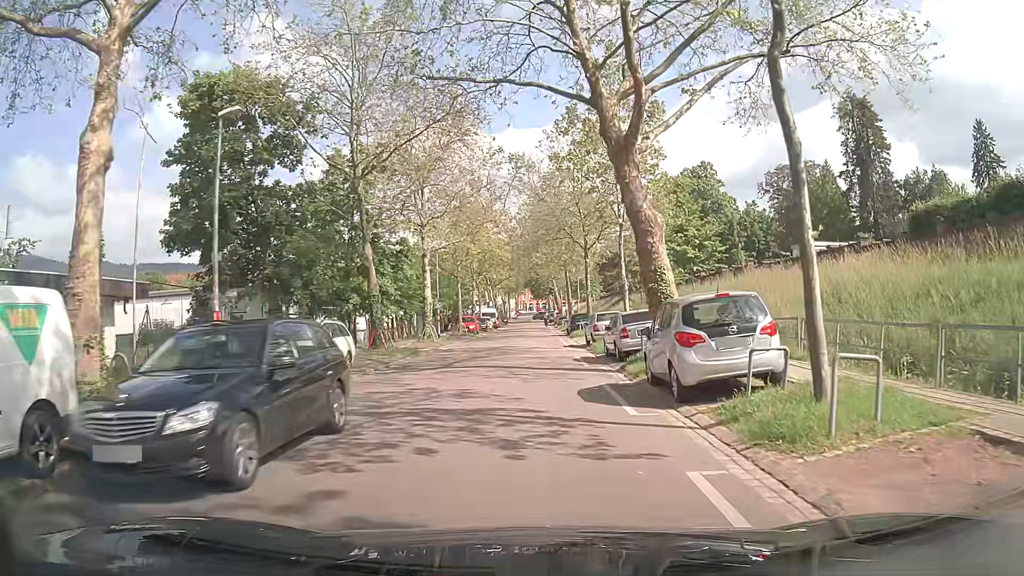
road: residential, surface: asphalt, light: Day
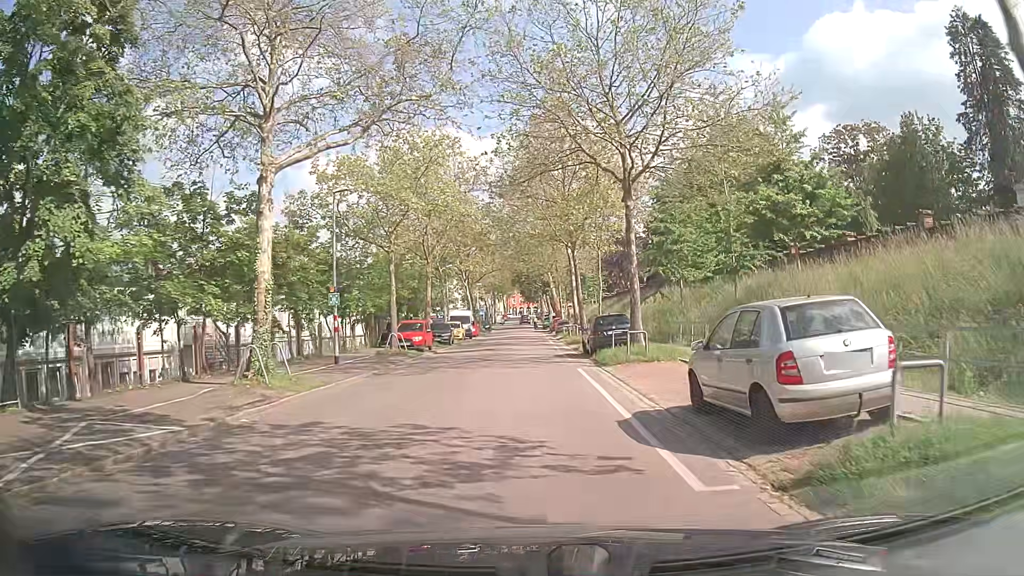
(+0.1, +22.9) m; +1°
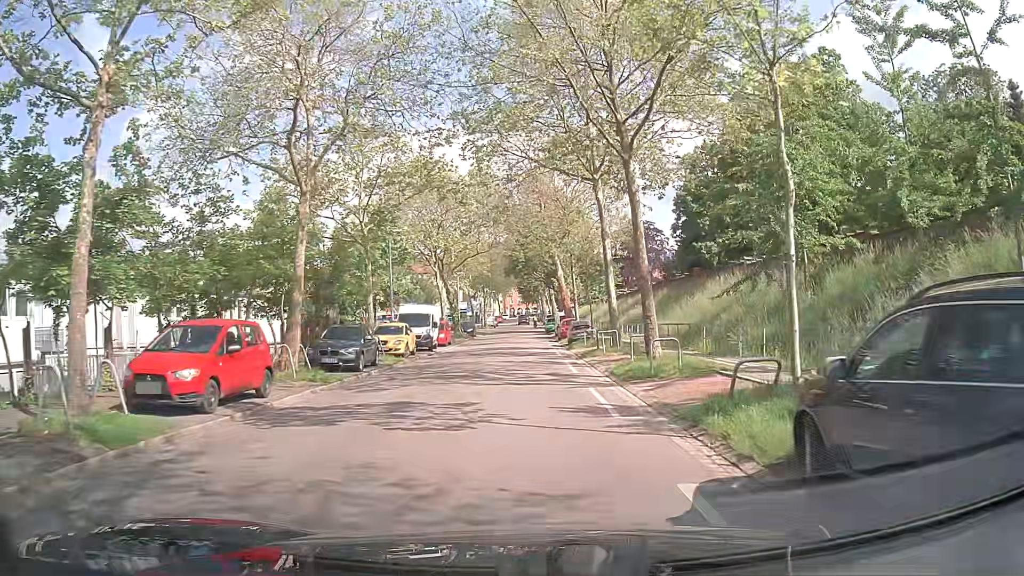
(+0.1, +22.6) m; 0°
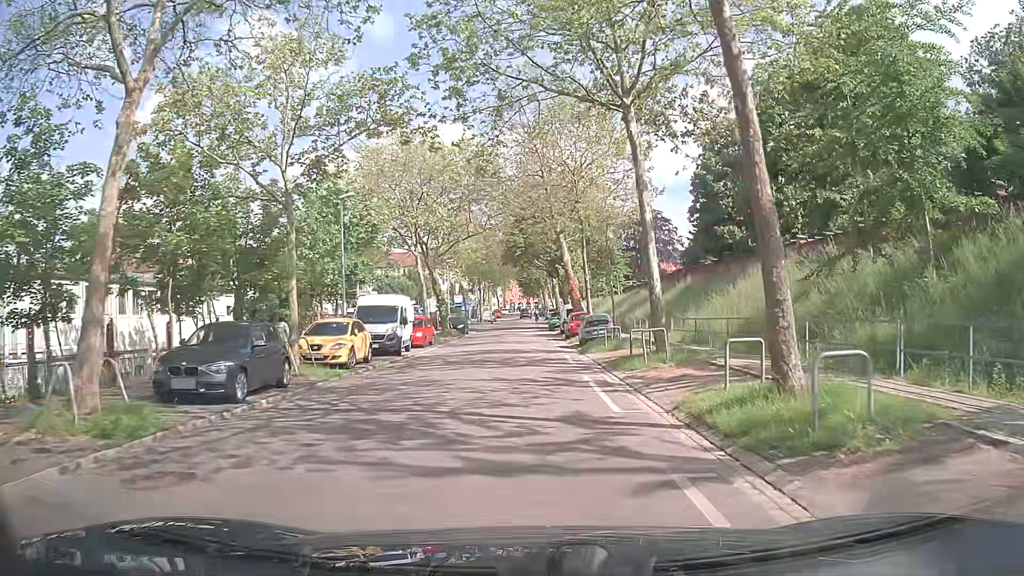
(0.0, +9.0) m; 0°
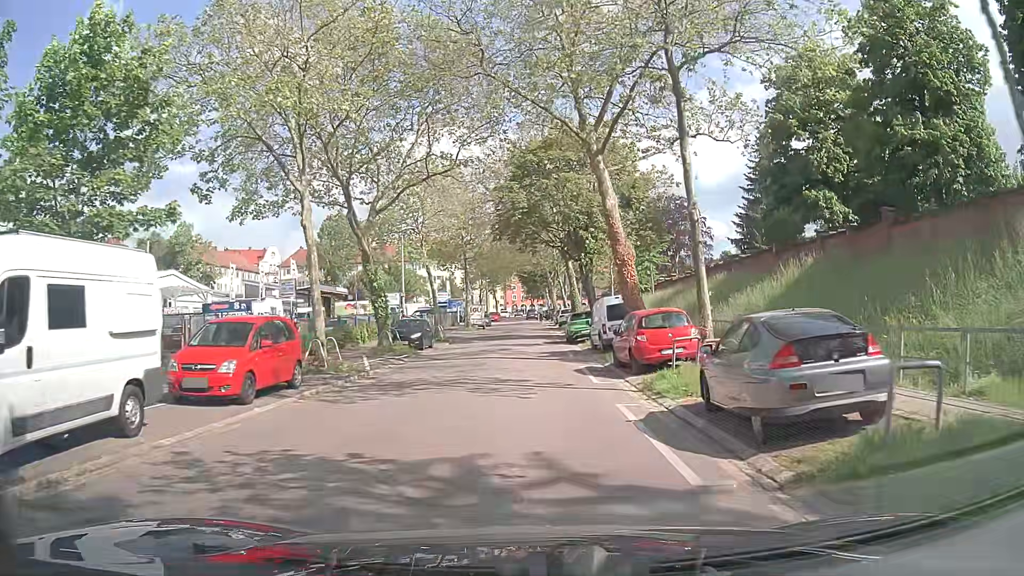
(-0.1, +22.3) m; 0°
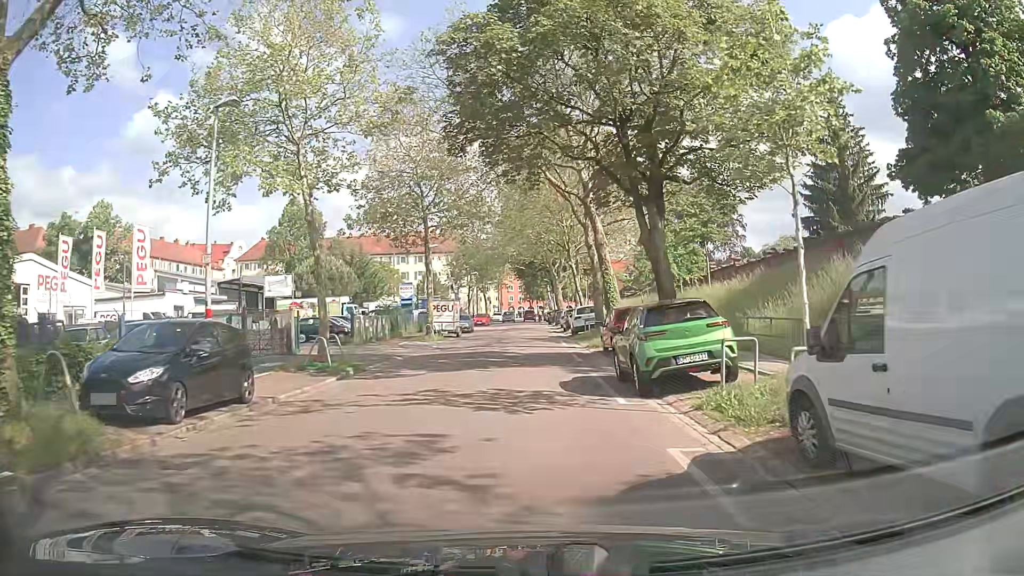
(+0.1, +22.0) m; +2°
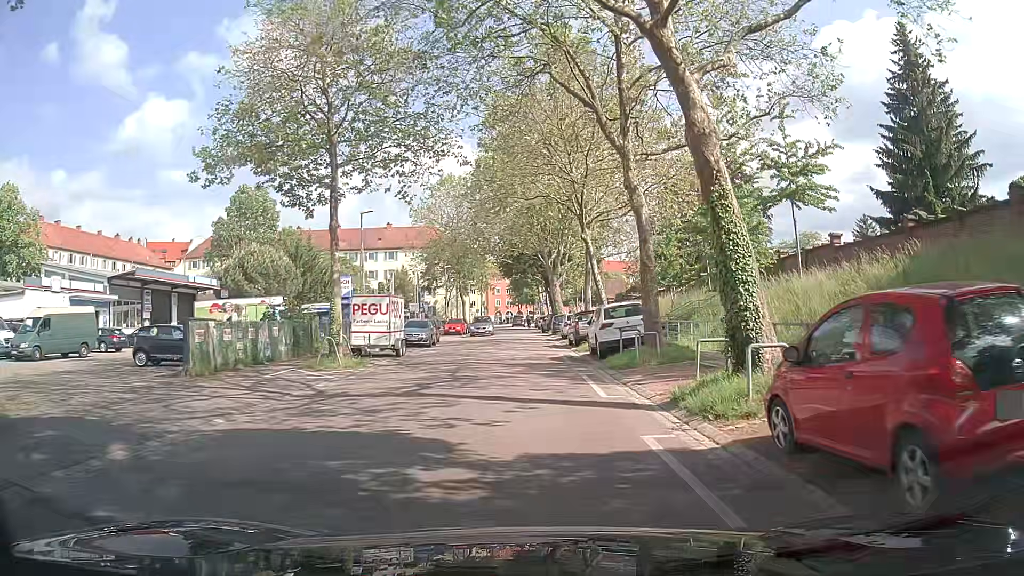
(-0.6, +17.3) m; -1°
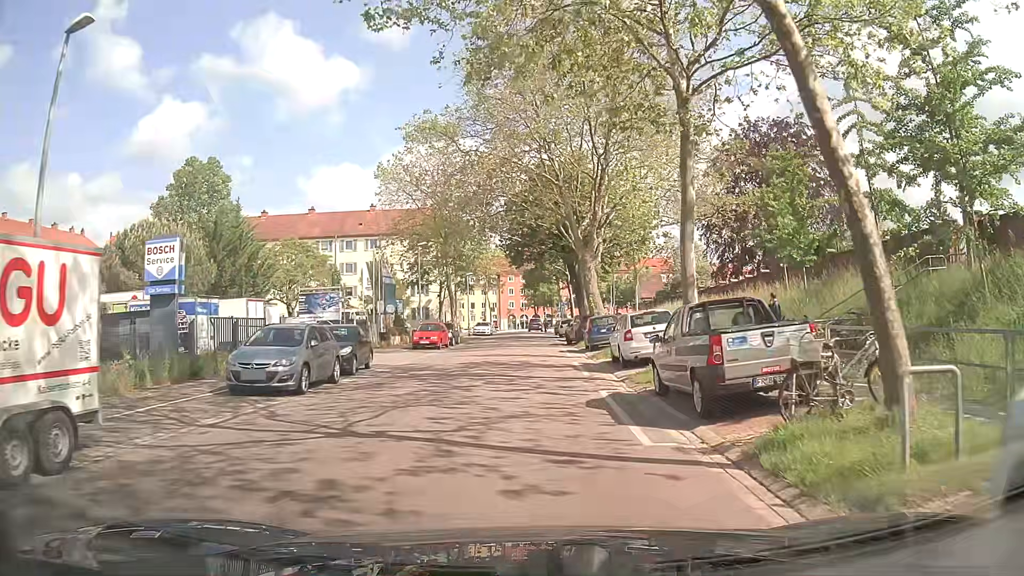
(+0.1, +21.3) m; -1°
(0, +10) (0, +20) (0, +30) (0, +40) (0, +50) (0, +60) (0, +70) (+1, +80) (0, +90) (+1, +100) m
